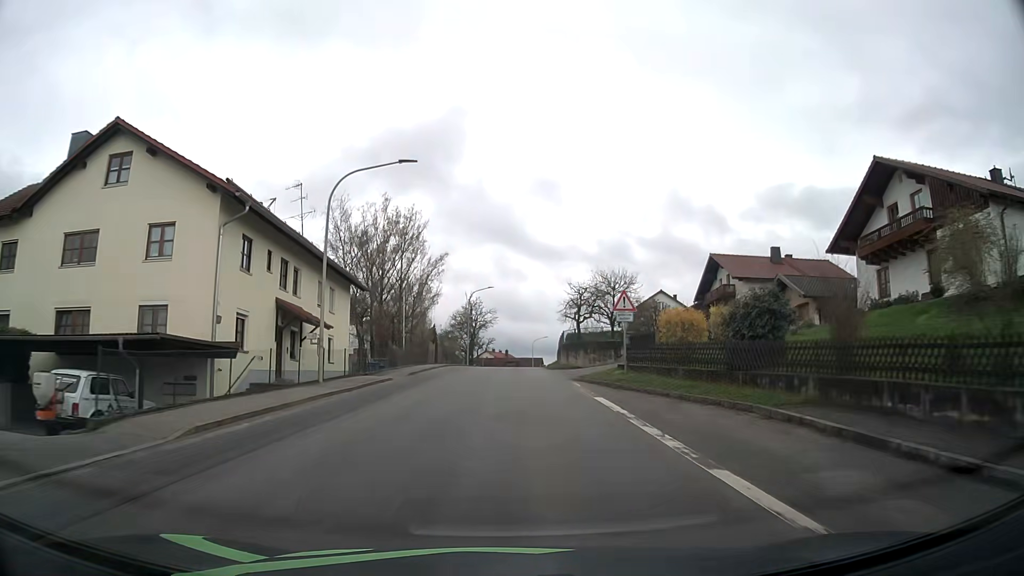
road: tertiary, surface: asphalt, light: Day
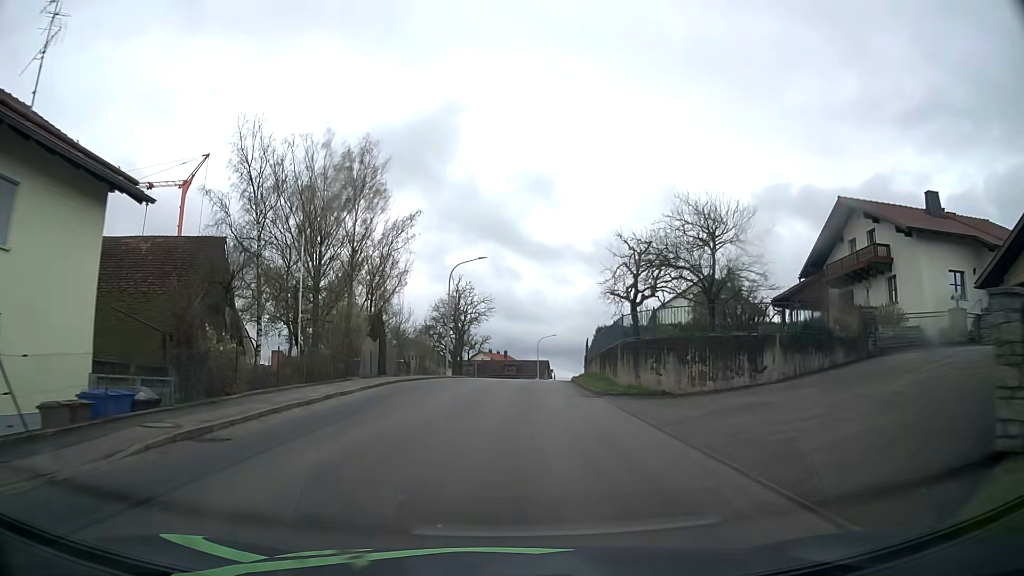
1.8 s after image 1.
(+0.1, +23.3) m; 0°
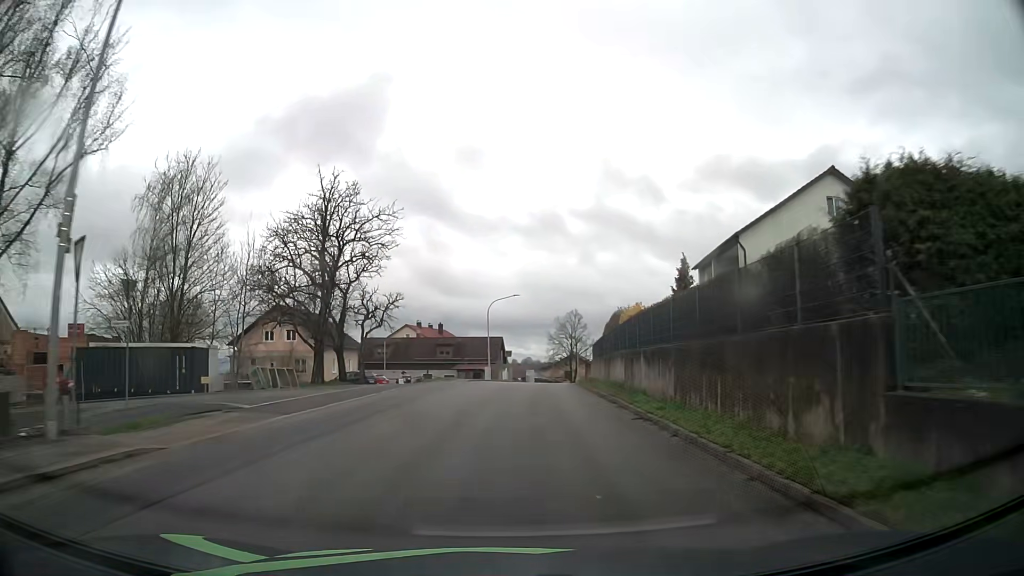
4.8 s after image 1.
(+0.9, +38.5) m; +4°
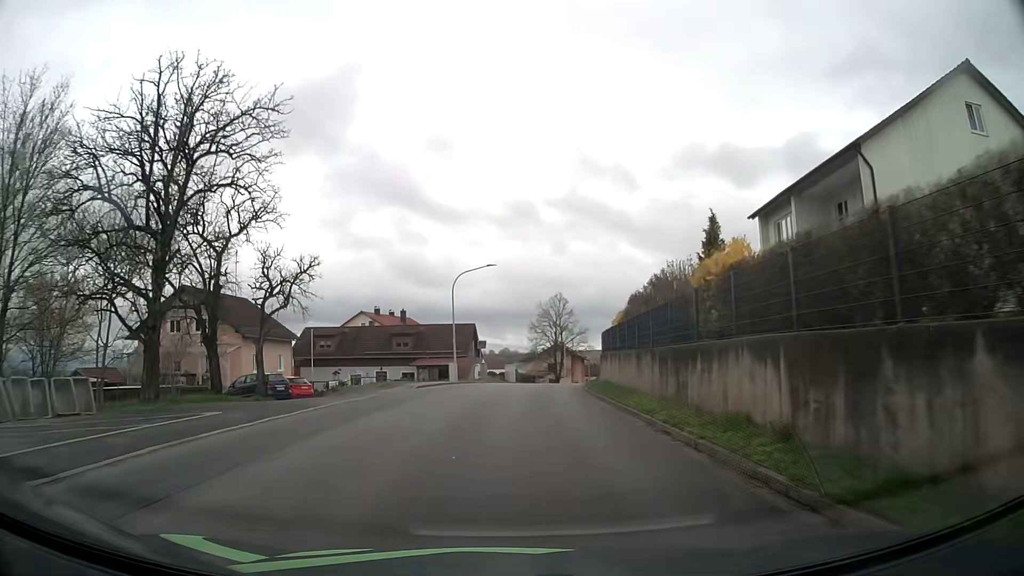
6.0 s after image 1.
(+0.4, +15.4) m; +2°
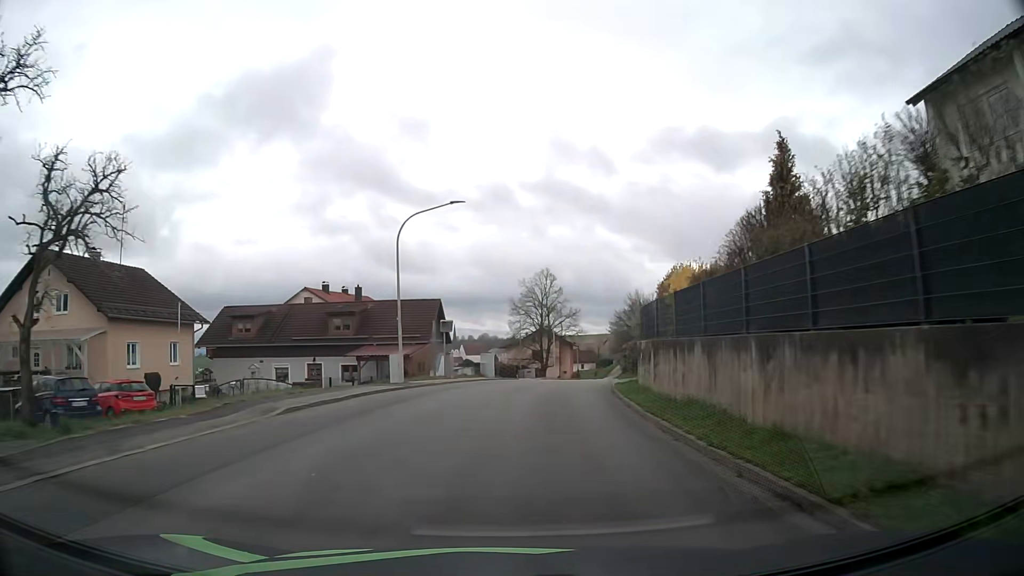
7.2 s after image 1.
(+0.1, +15.5) m; +1°
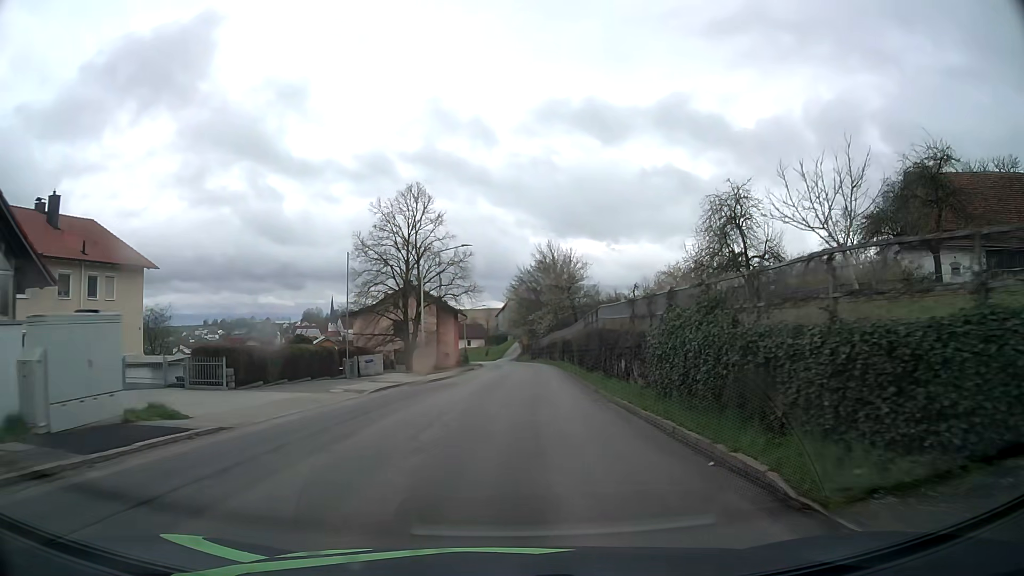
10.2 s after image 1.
(+3.3, +37.2) m; +10°
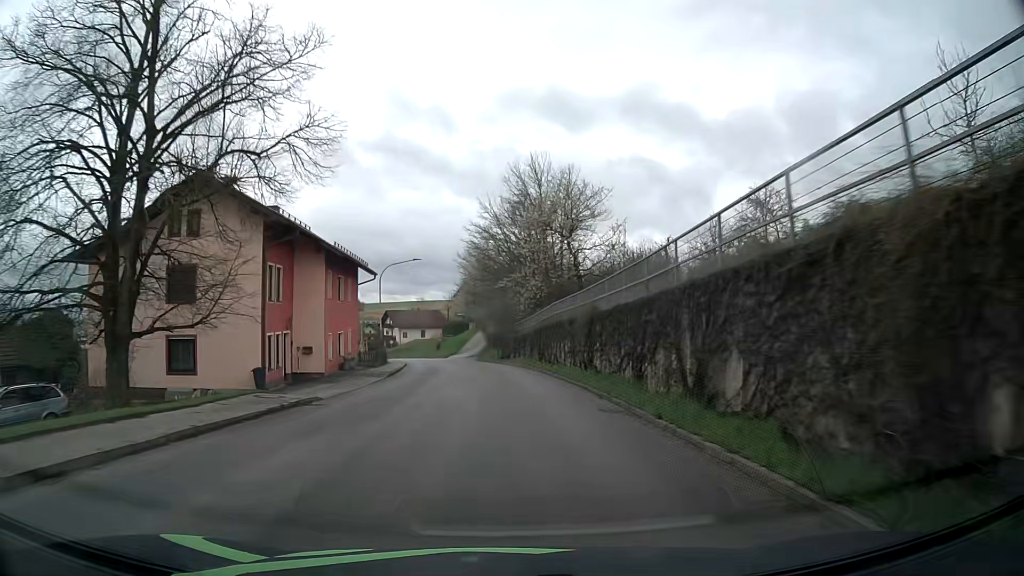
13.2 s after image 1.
(+1.4, +39.1) m; +3°
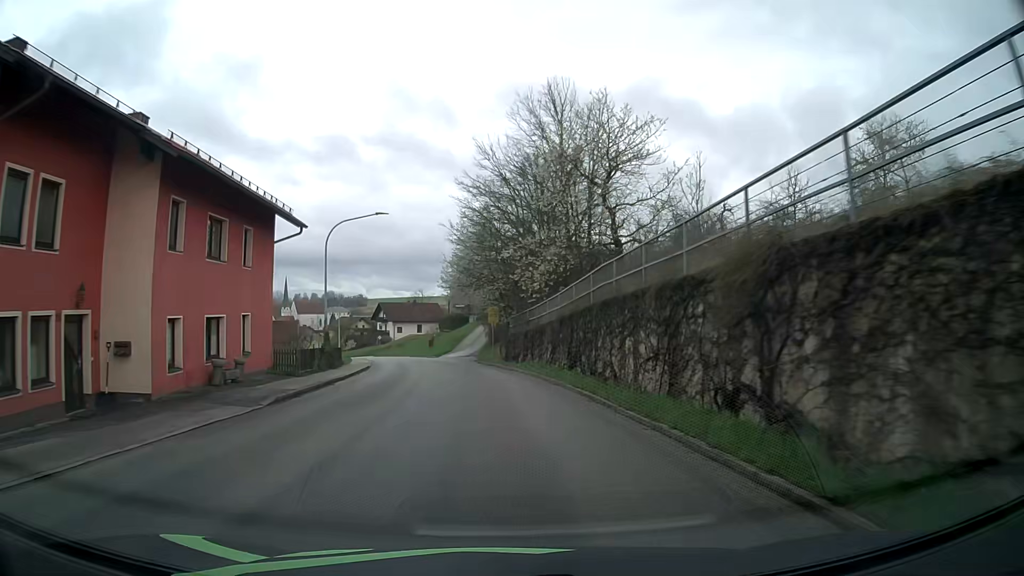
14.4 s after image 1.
(0.0, +15.6) m; 0°
(0, +10) (0, +20) (-1, +30) (-3, +40) (-4, +50) (-7, +59) (-9, +69) (-12, +79) (-16, +88) (-20, +97) m
